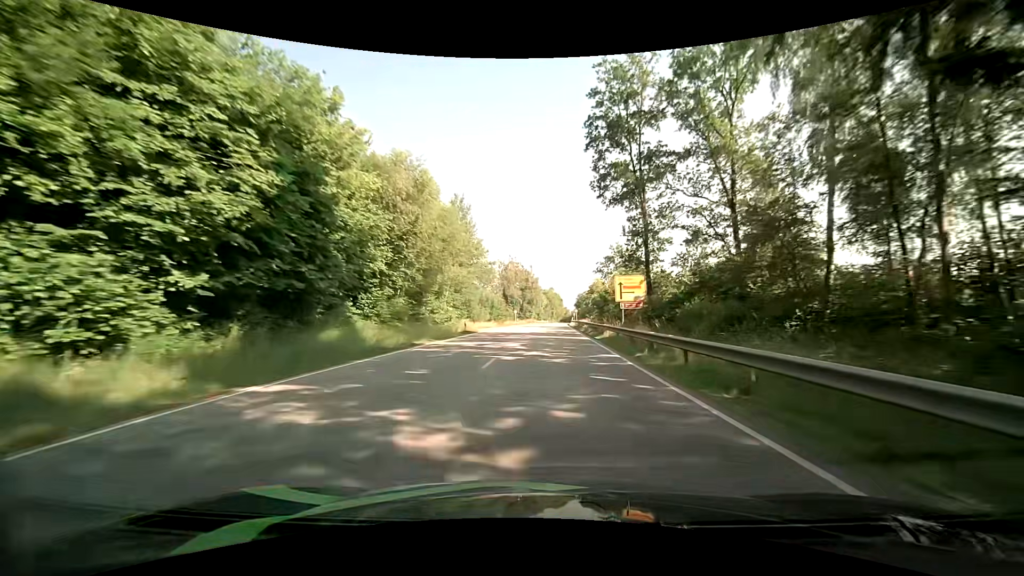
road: primary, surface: asphalt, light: Day
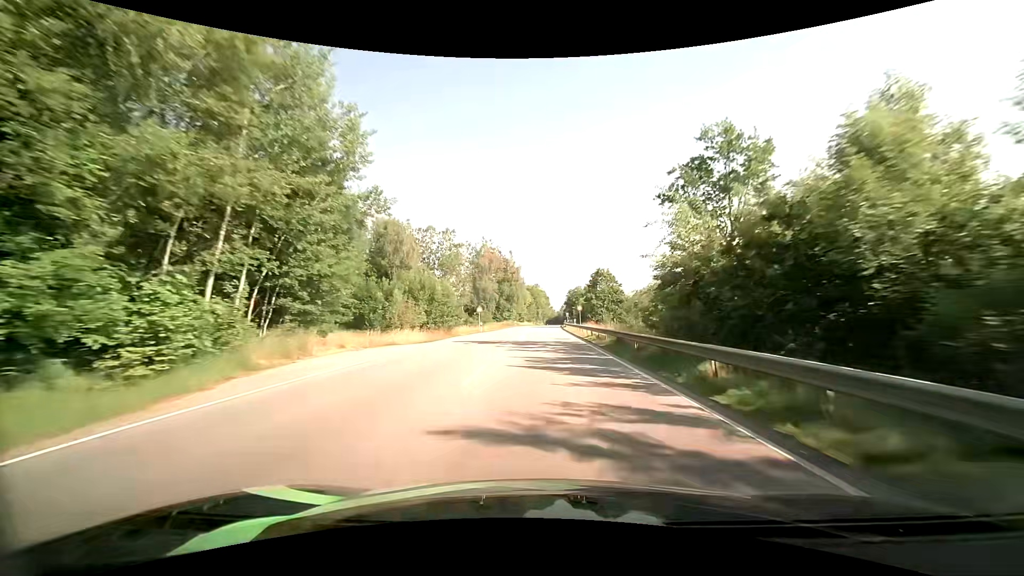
(+0.4, +38.4) m; +1°
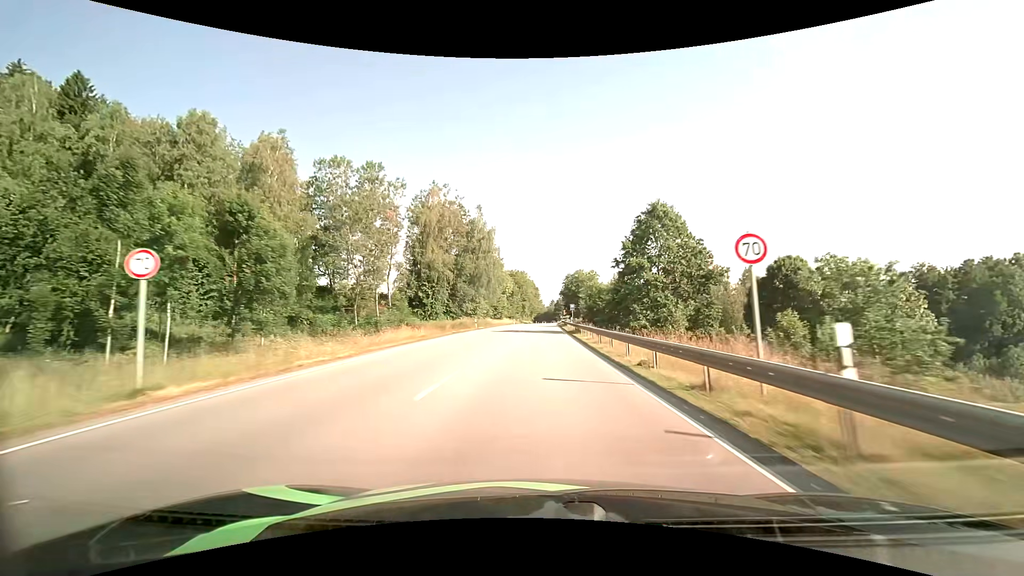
(+0.8, +49.1) m; +1°
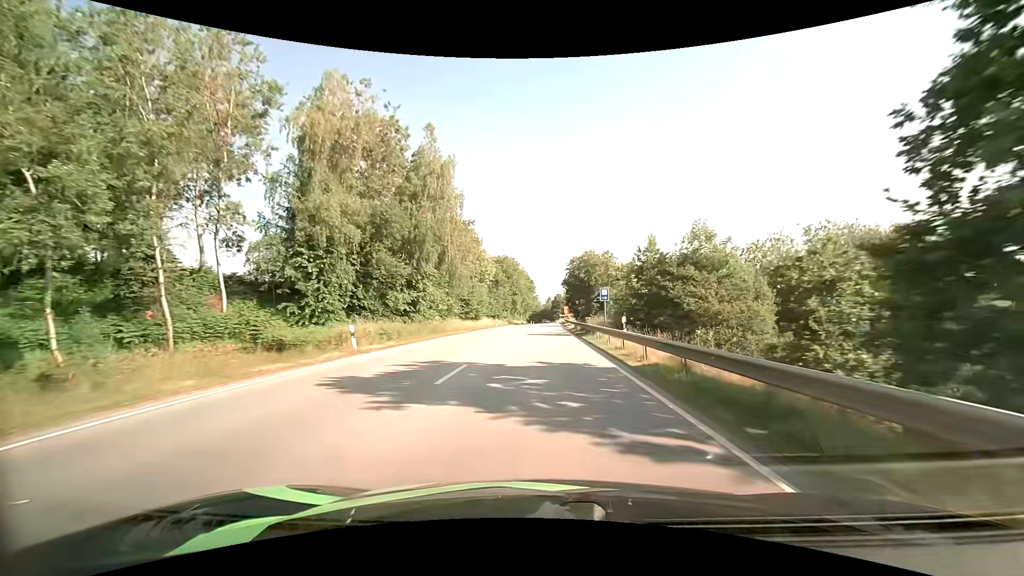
(+0.2, +34.4) m; 0°
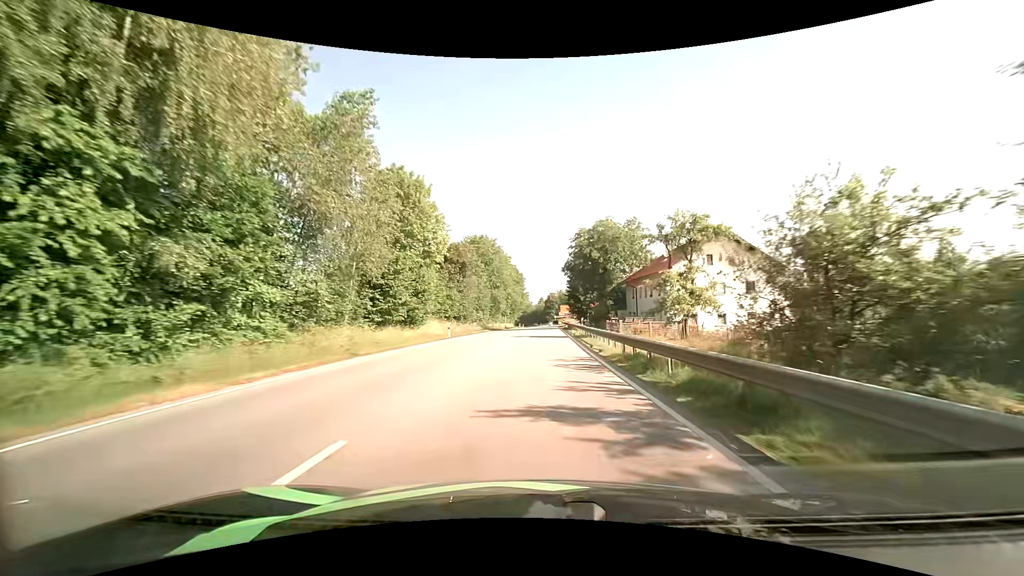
(+0.3, +31.8) m; +1°
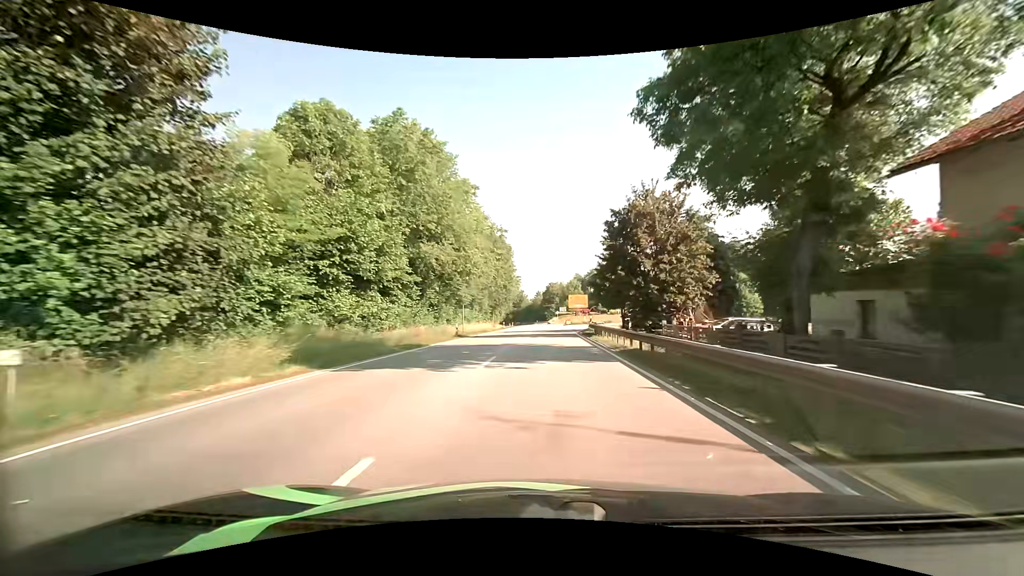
(+0.2, +48.4) m; 0°
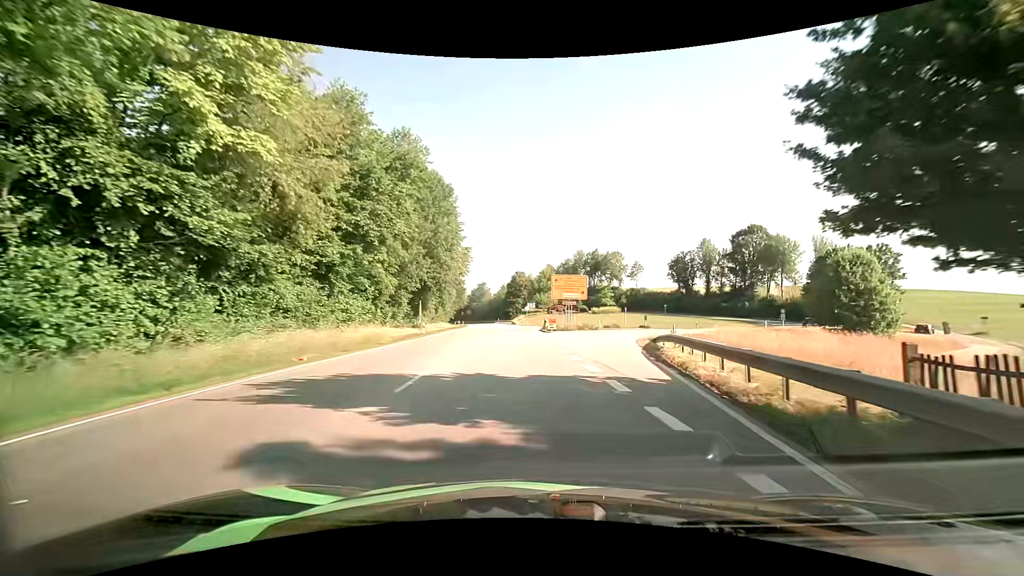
(+0.6, +39.8) m; +3°
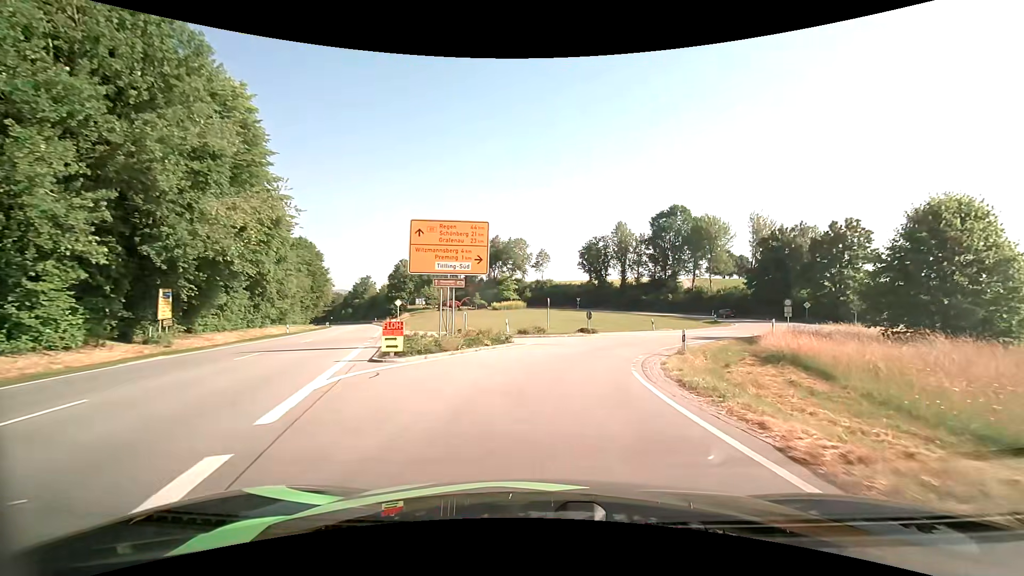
(+2.3, +25.6) m; +12°
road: tertiary
(0, +10) (+2, +20) (+7, +29) (+13, +37) (+19, +45) (+24, +53) (+28, +62) (+30, +72) (+30, +82) (+28, +92) m
